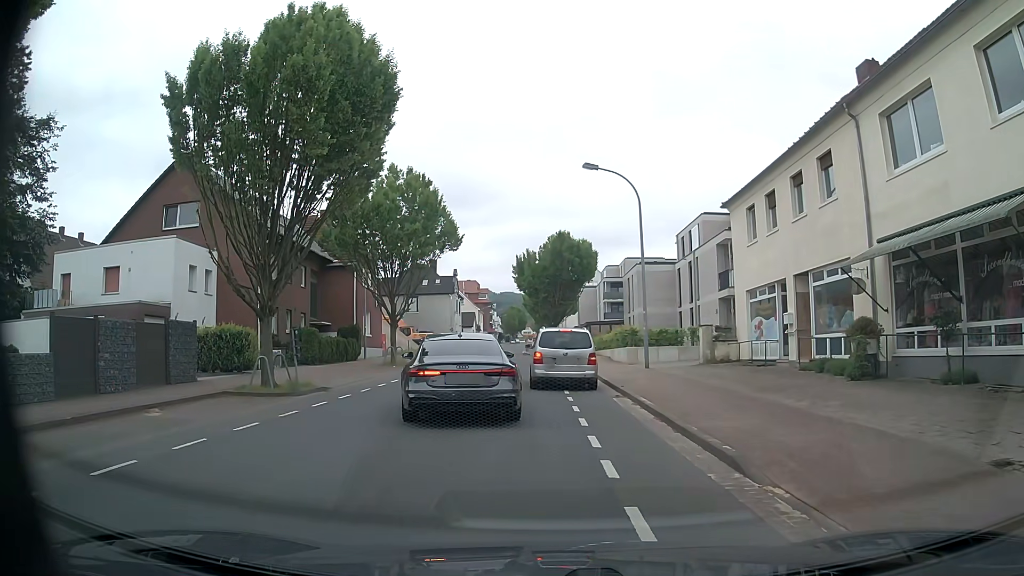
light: Day
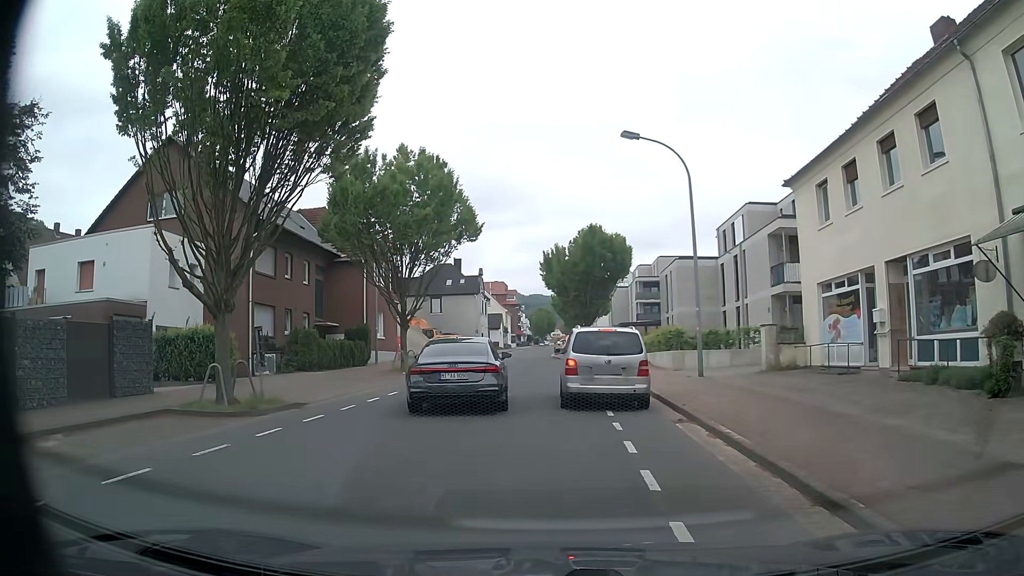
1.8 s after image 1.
(-0.1, +4.5) m; -2°
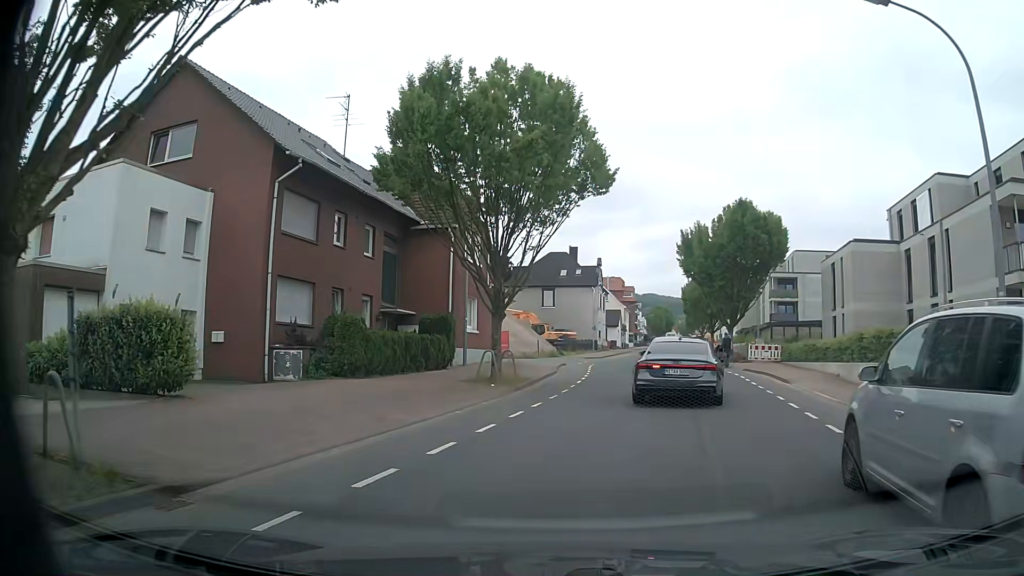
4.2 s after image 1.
(-1.4, +10.1) m; -10°
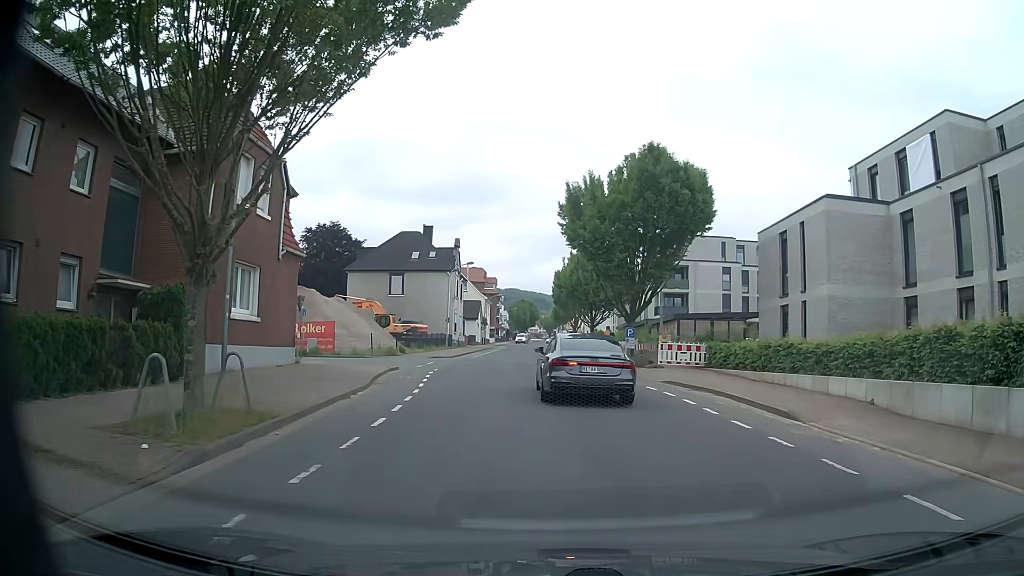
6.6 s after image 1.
(+1.0, +11.7) m; +11°
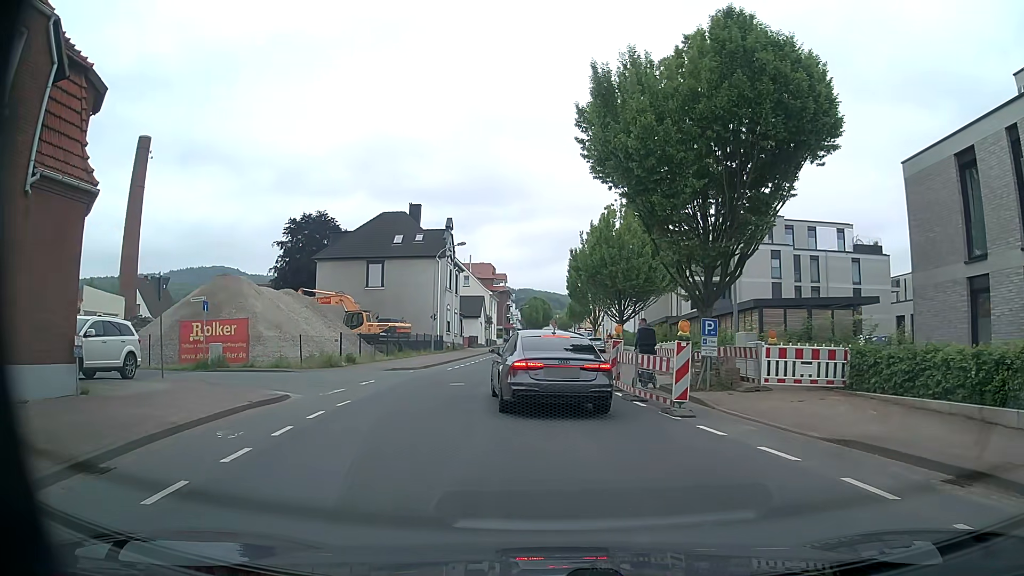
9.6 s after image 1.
(+0.1, +13.1) m; -1°
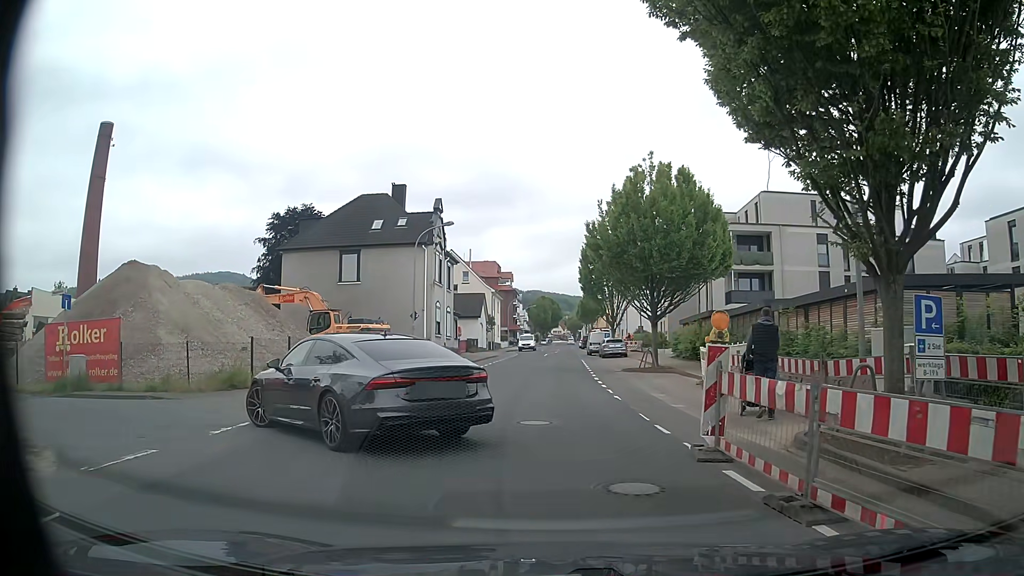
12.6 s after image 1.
(0.0, +9.5) m; -1°
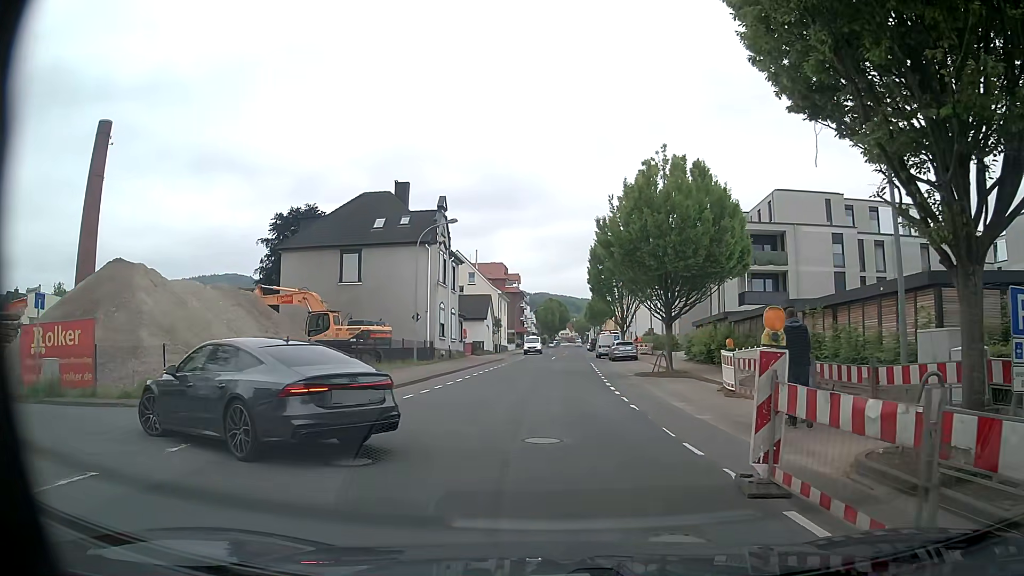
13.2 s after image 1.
(0.0, +1.6) m; 0°
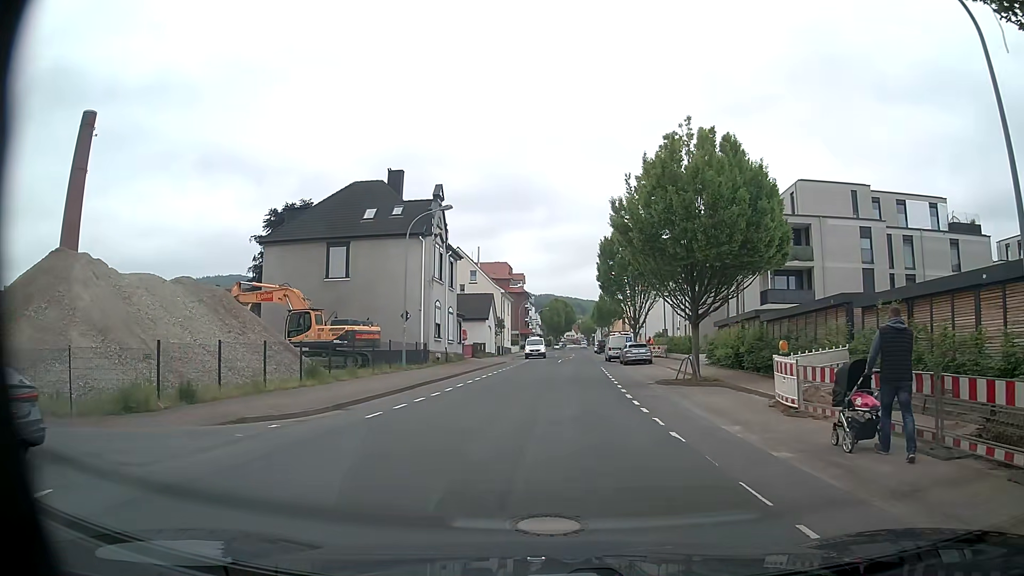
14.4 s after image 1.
(-0.1, +4.2) m; -1°
(0, +10) (+1, +20) (+1, +30) (+2, +40) (+3, +50) (+4, +60) (+5, +70) (+5, +80) (+5, +90) (+5, +100) m
